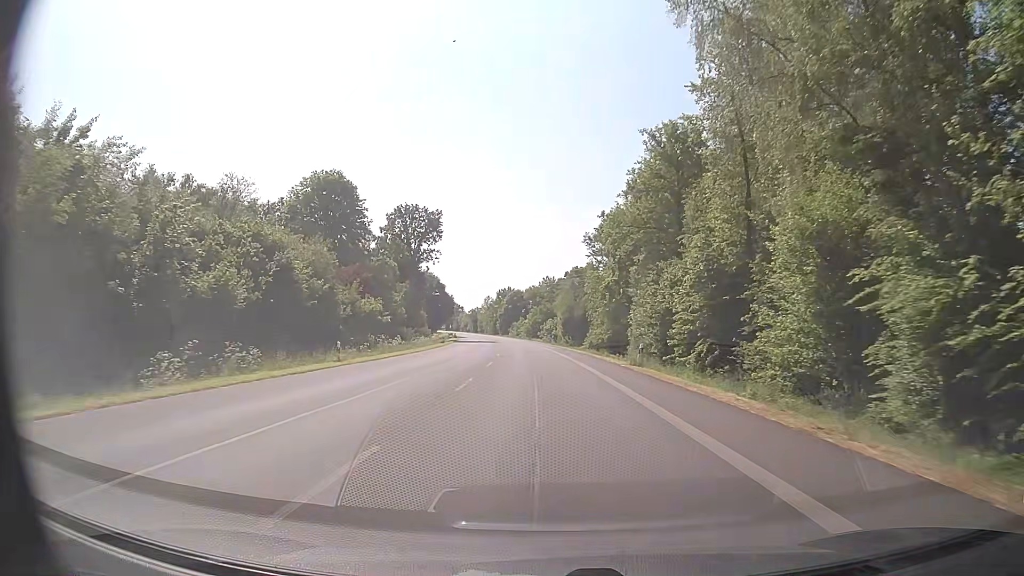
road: primary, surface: asphalt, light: Day
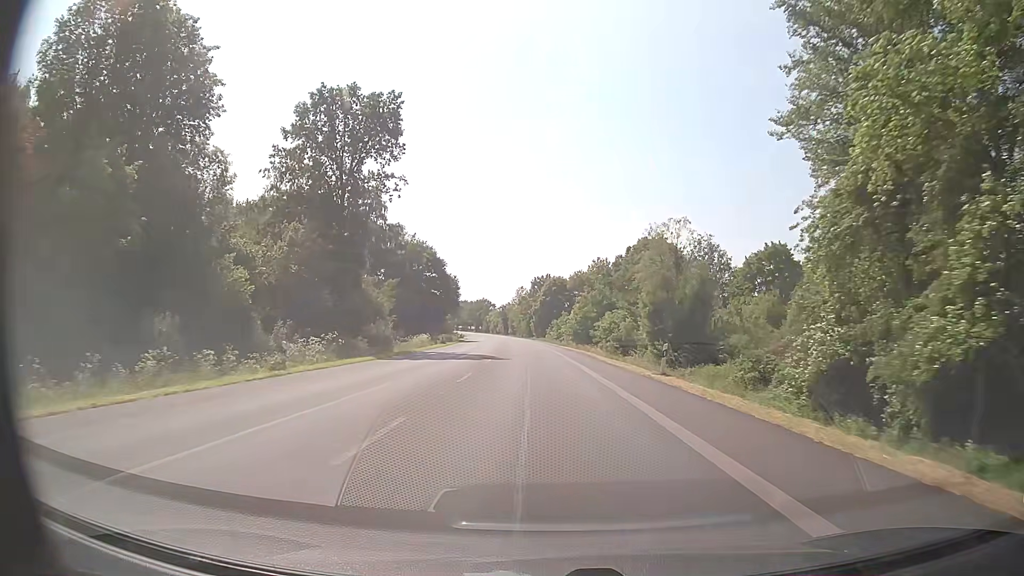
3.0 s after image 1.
(-1.5, +56.2) m; -3°
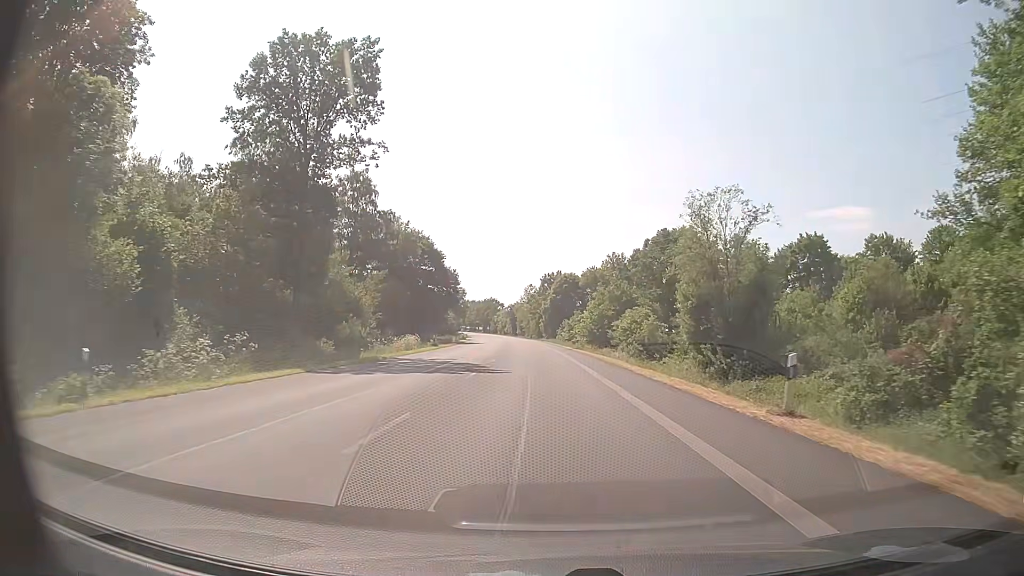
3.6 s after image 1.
(-0.1, +11.3) m; -1°
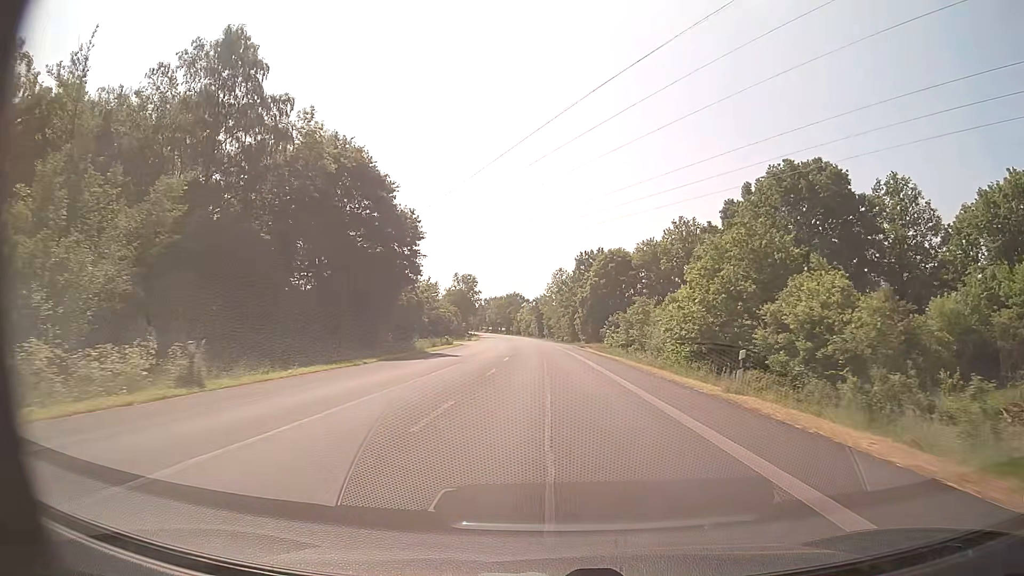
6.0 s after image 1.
(-1.2, +45.1) m; -3°
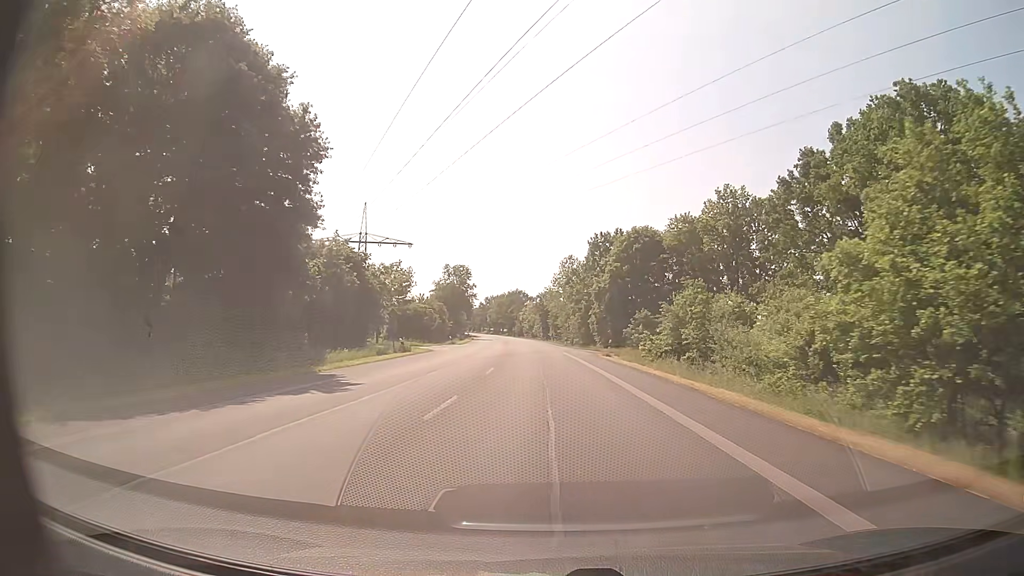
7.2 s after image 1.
(-0.1, +22.6) m; -1°
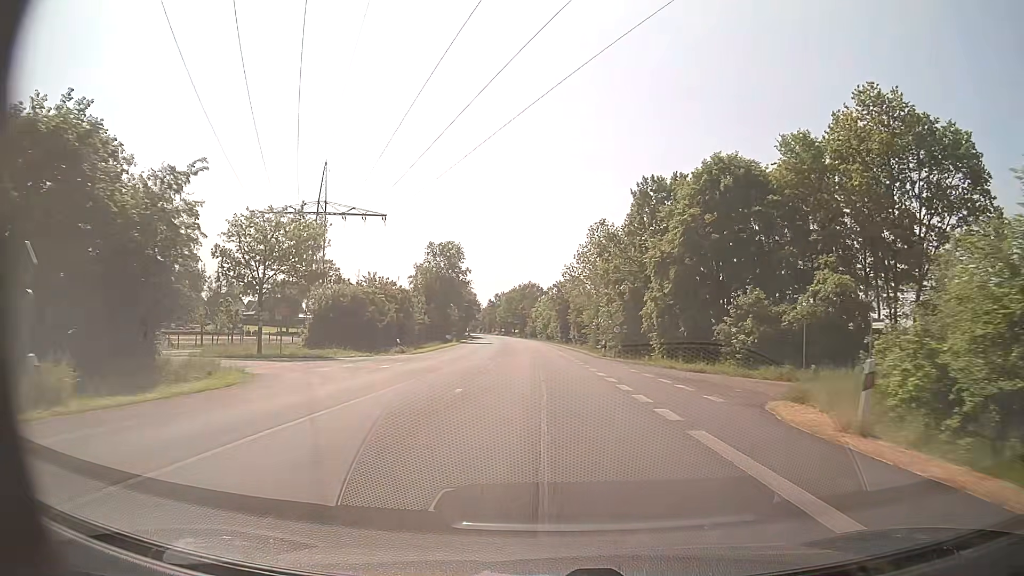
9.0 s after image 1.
(-0.3, +33.8) m; -1°
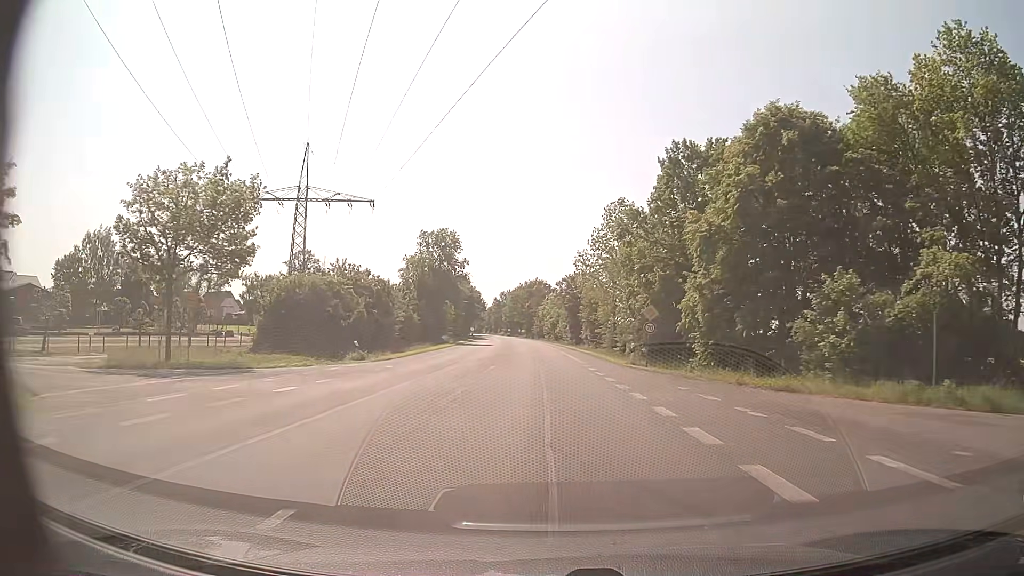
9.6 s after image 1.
(-0.1, +11.3) m; -1°
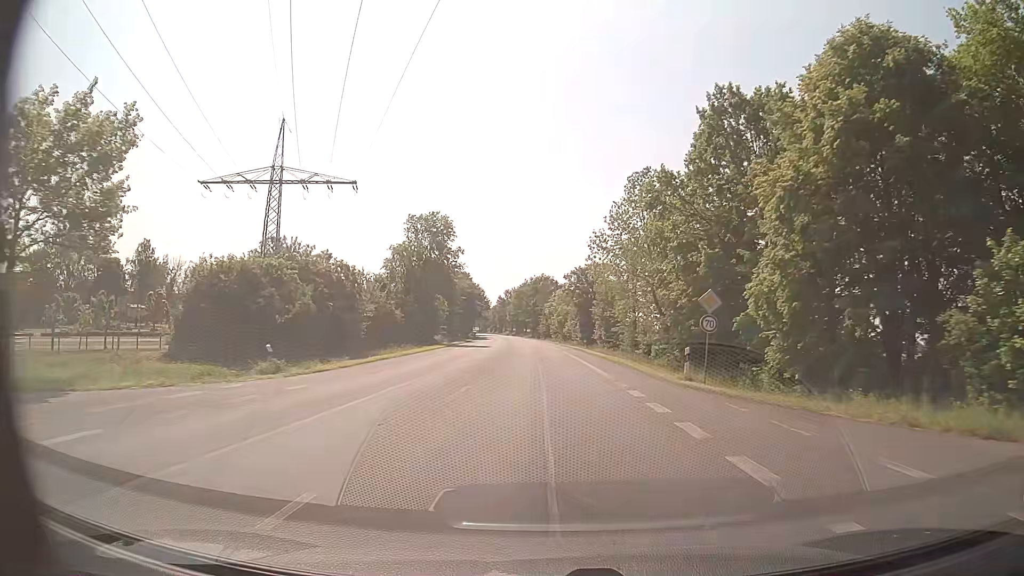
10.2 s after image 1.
(-0.1, +11.3) m; 0°
(0, +10) (0, +20) (0, +30) (-1, +40) (-1, +50) (-2, +60) (-2, +70) (-3, +80) (-3, +90) (-4, +100) m
